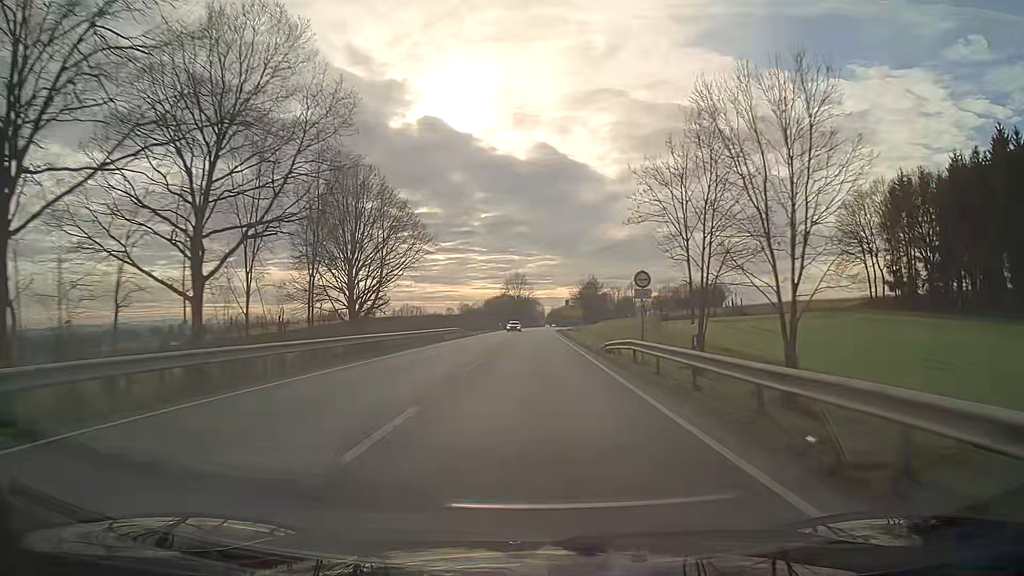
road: secondary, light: Day
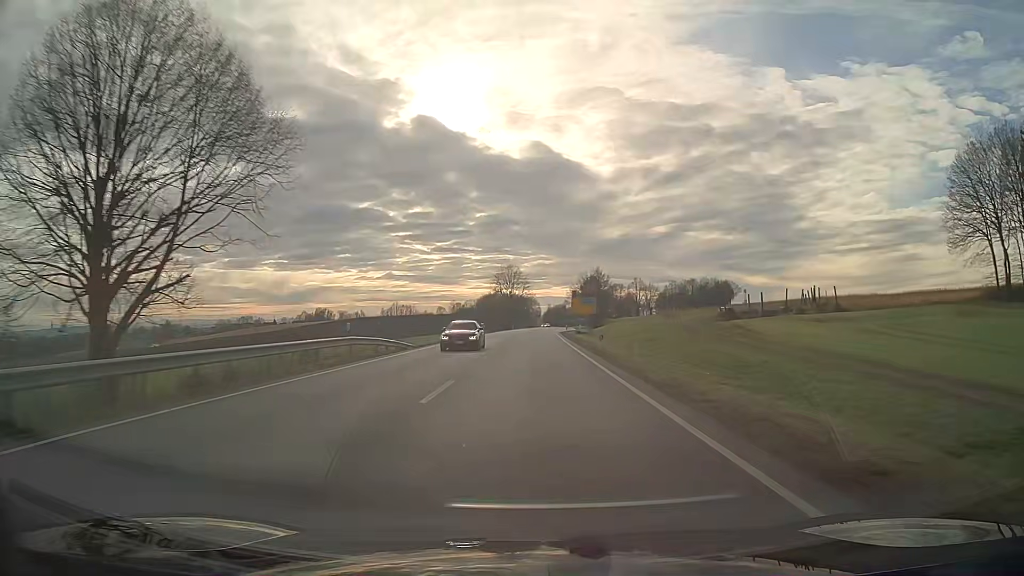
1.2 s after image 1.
(+0.1, +31.7) m; 0°
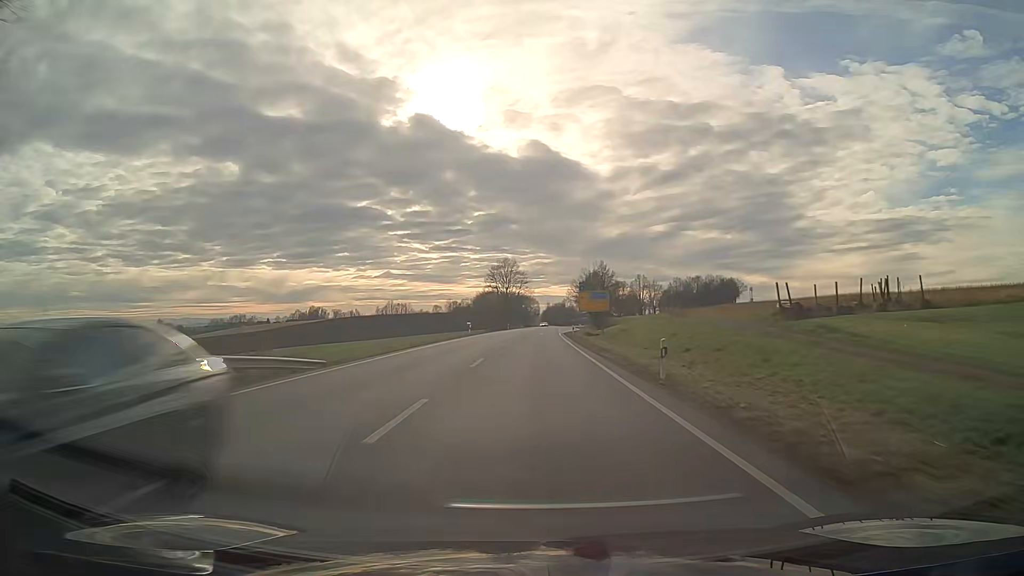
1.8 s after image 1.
(0.0, +15.8) m; 0°
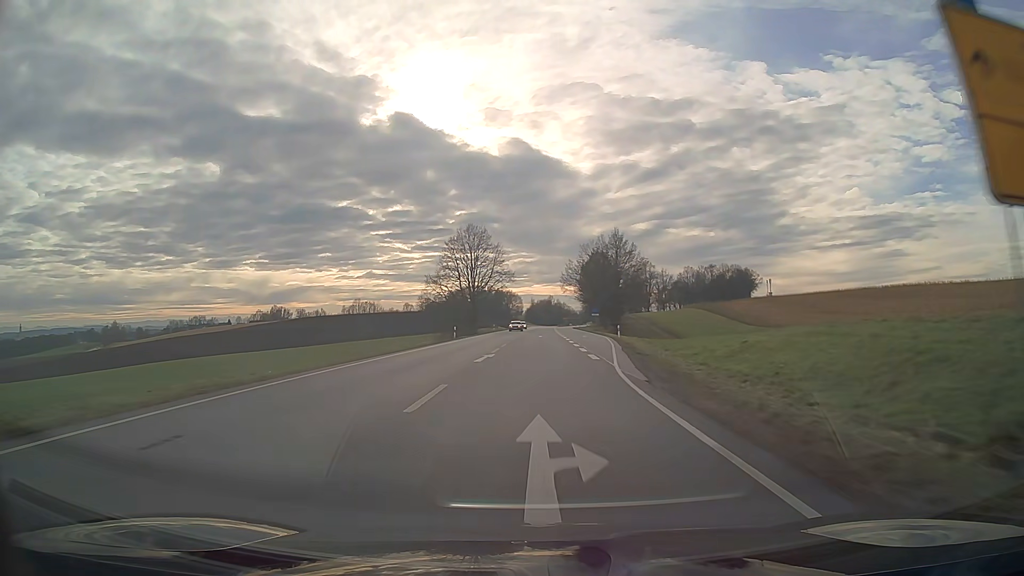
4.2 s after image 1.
(+0.7, +63.4) m; +1°
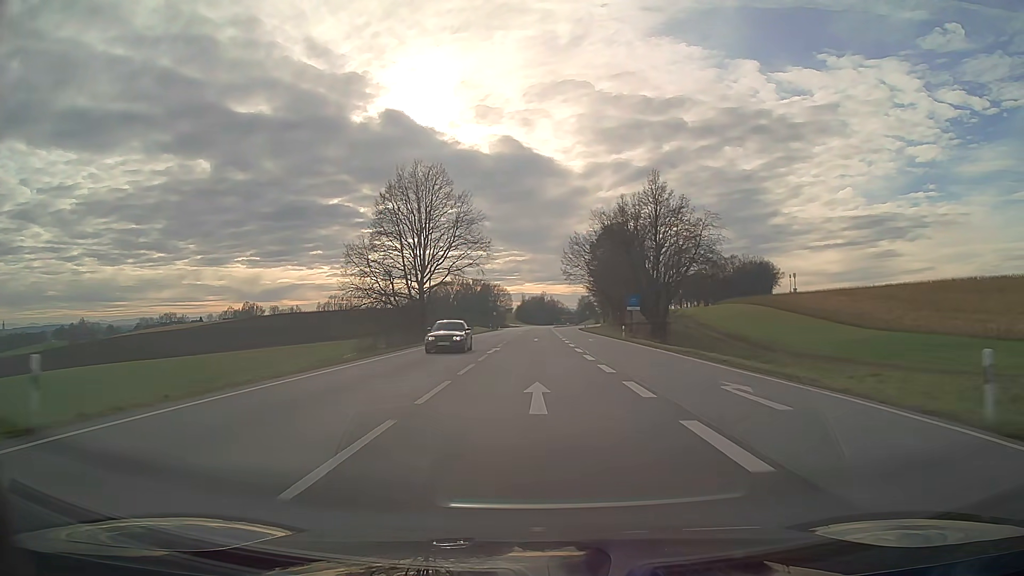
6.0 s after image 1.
(+0.3, +47.6) m; +1°
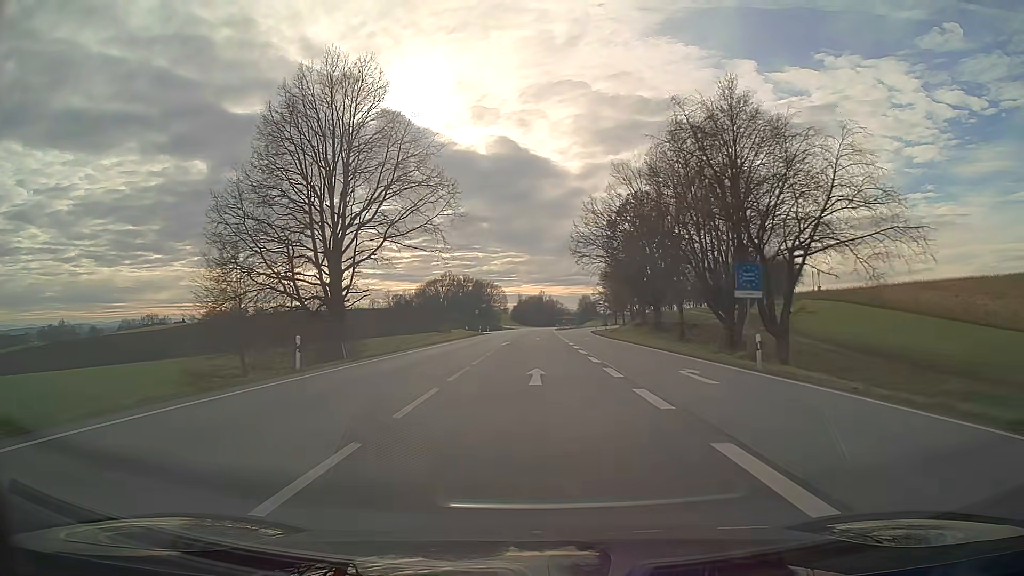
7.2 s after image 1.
(0.0, +31.7) m; 0°
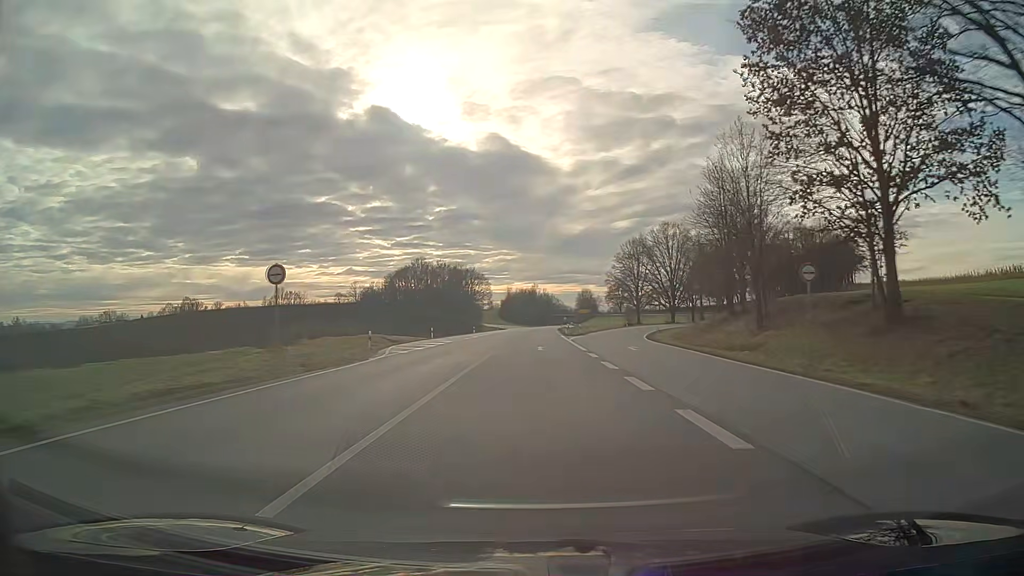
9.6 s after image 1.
(+0.1, +63.4) m; +1°
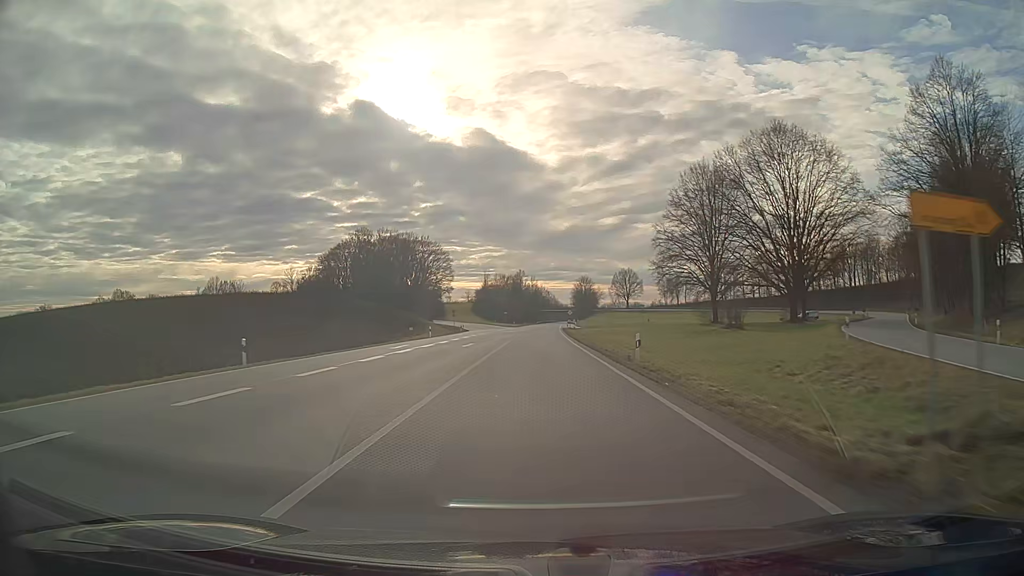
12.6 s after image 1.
(+0.9, +79.3) m; +1°
(0, +10) (0, +20) (0, +30) (0, +40) (0, +50) (+1, +60) (+1, +70) (+1, +80) (+1, +90) (+2, +100) m
